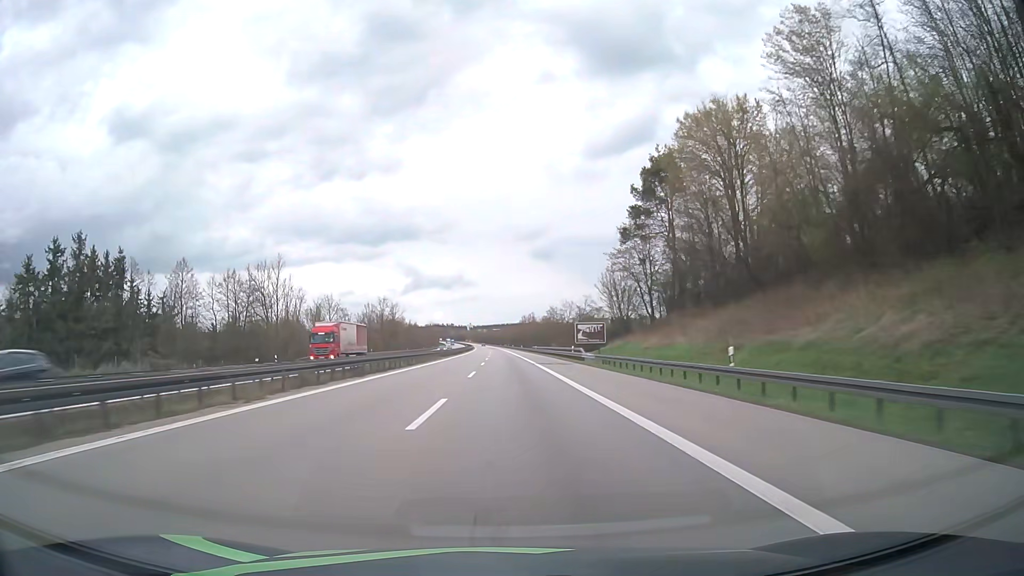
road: motorway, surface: asphalt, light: Day
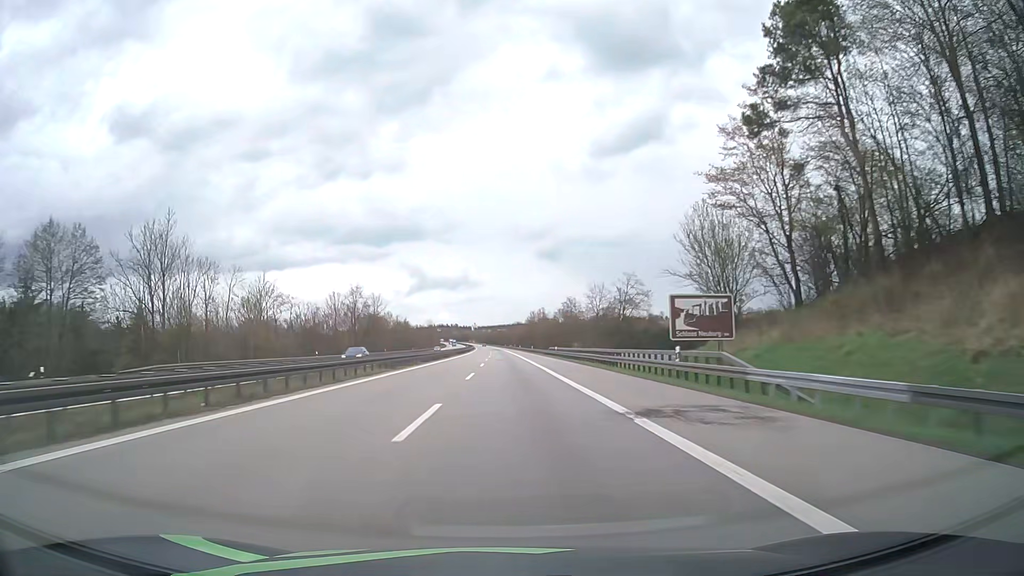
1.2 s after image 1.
(-0.1, +37.9) m; 0°
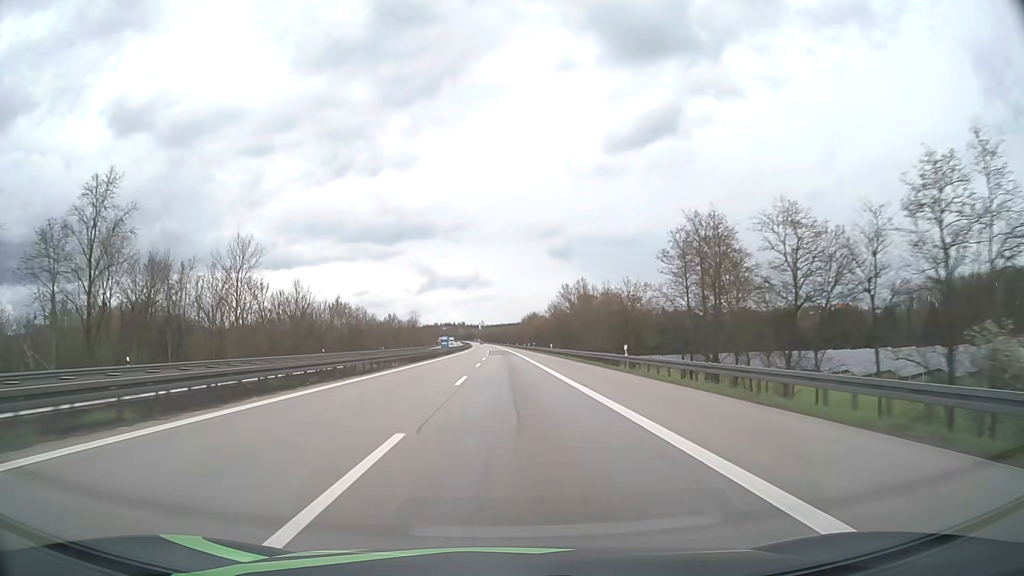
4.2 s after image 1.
(-0.9, +96.5) m; -1°
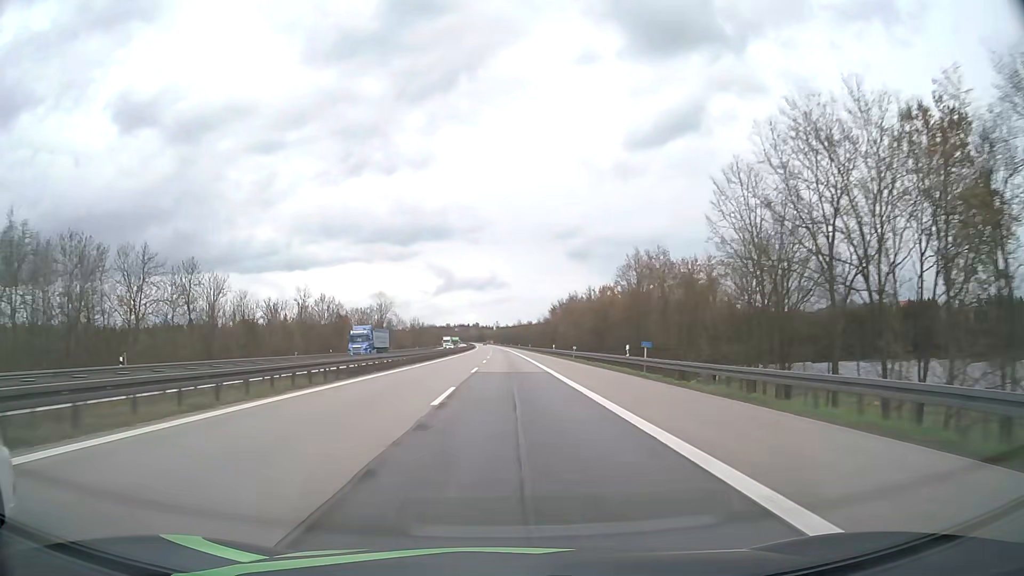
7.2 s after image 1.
(-1.0, +98.1) m; -1°
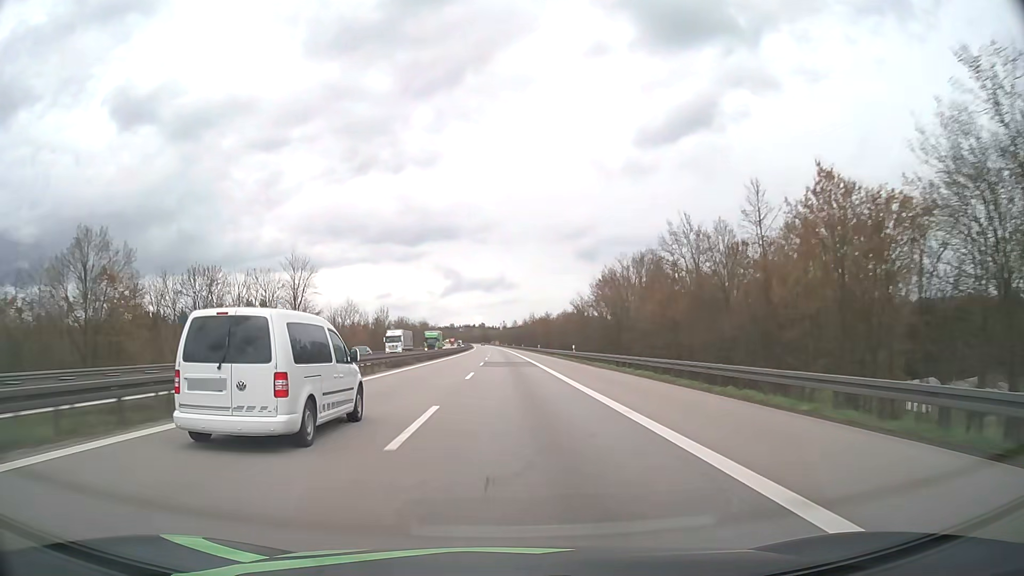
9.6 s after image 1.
(-0.5, +79.2) m; -1°
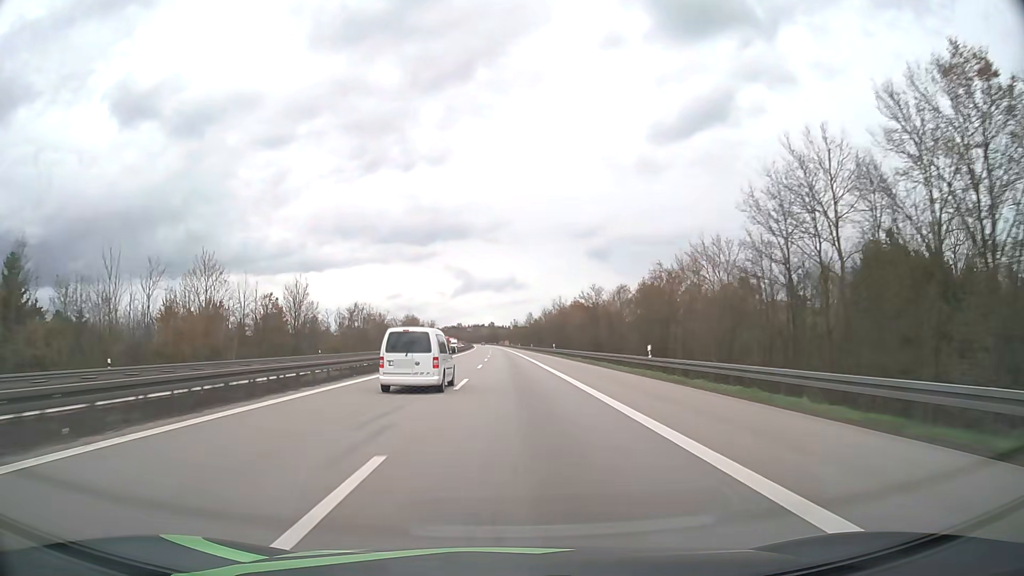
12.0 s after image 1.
(-0.6, +79.5) m; -1°
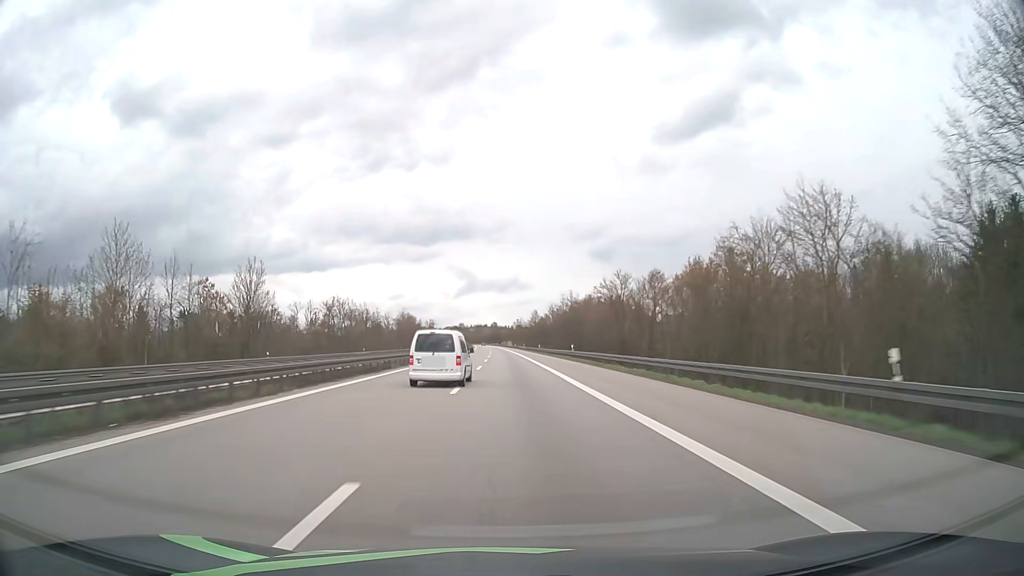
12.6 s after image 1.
(0.0, +19.8) m; 0°
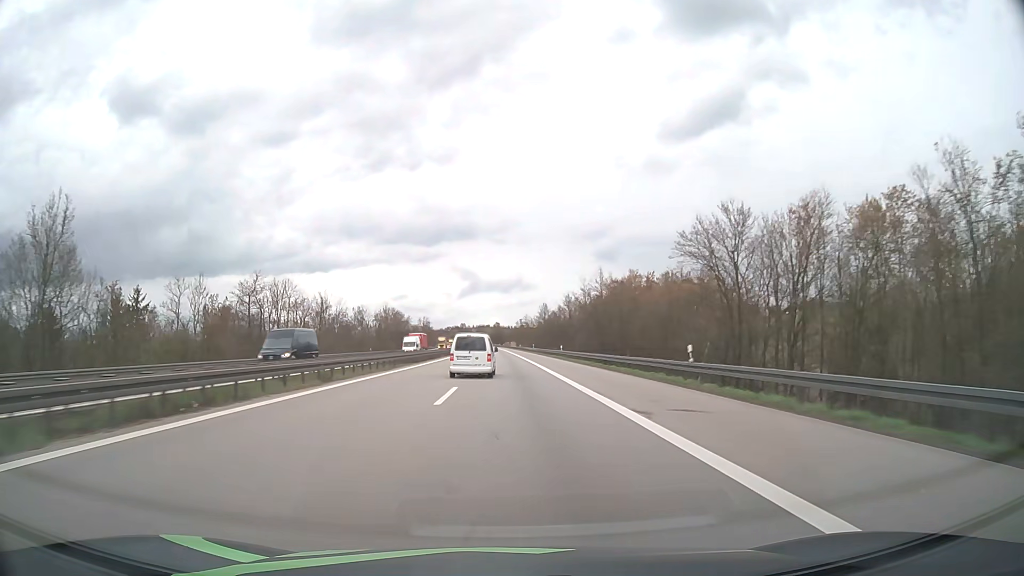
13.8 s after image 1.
(-0.1, +39.6) m; 0°
(0, +10) (0, +20) (0, +30) (0, +40) (0, +50) (0, +60) (-1, +70) (-1, +80) (-1, +90) (-1, +100) m
